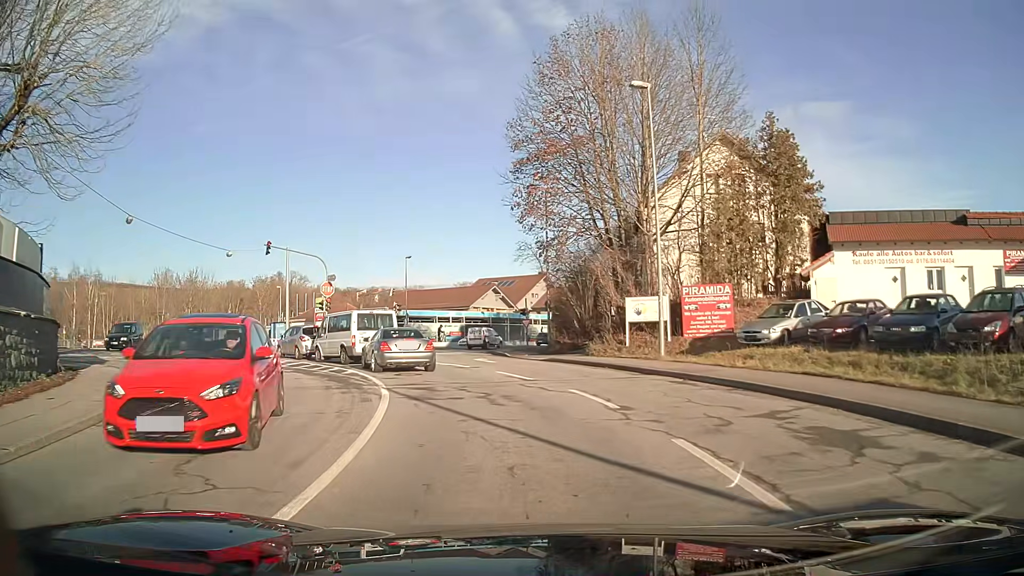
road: tertiary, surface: asphalt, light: Day
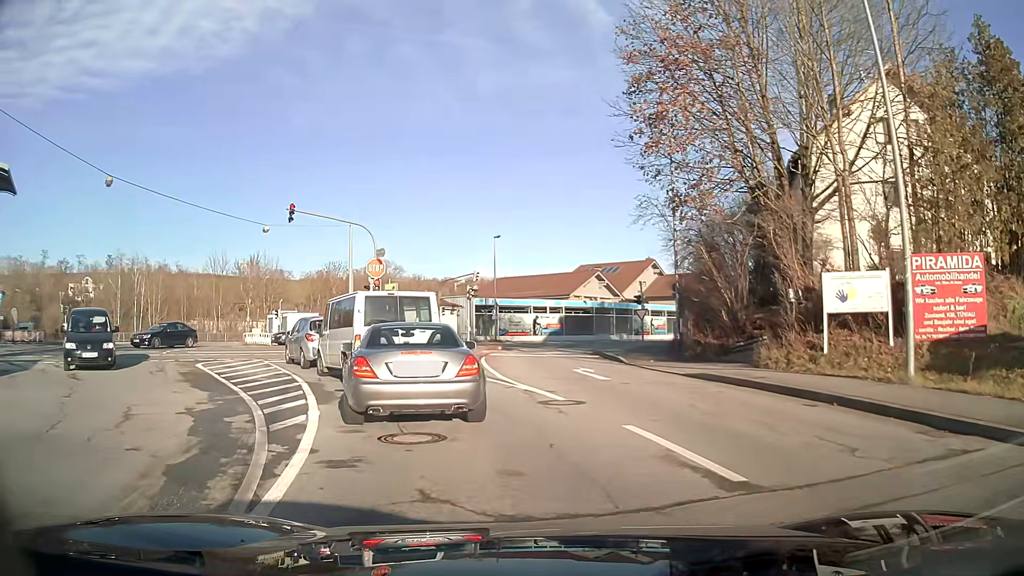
(-0.7, +10.6) m; -9°
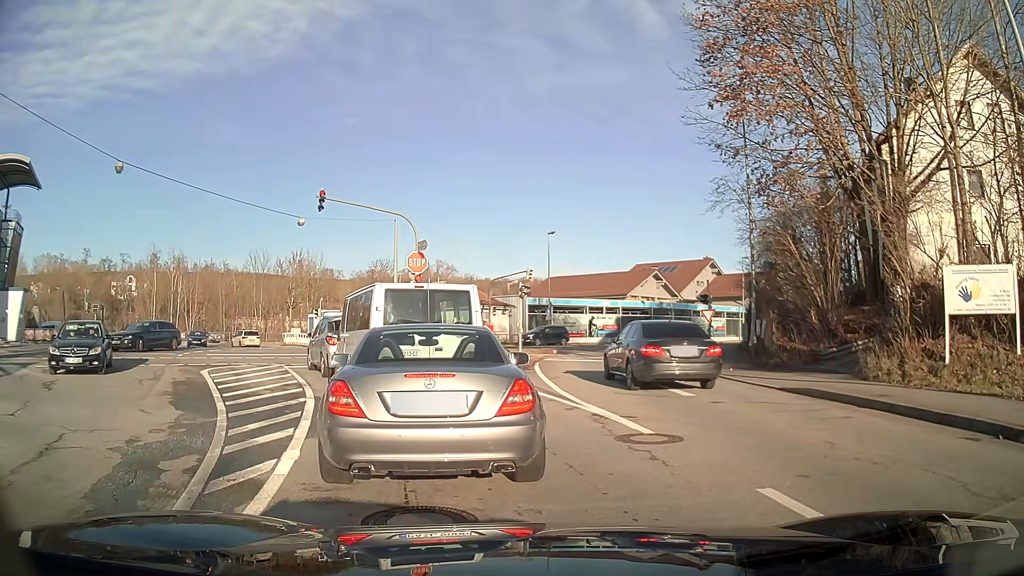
(-0.1, +3.0) m; -2°
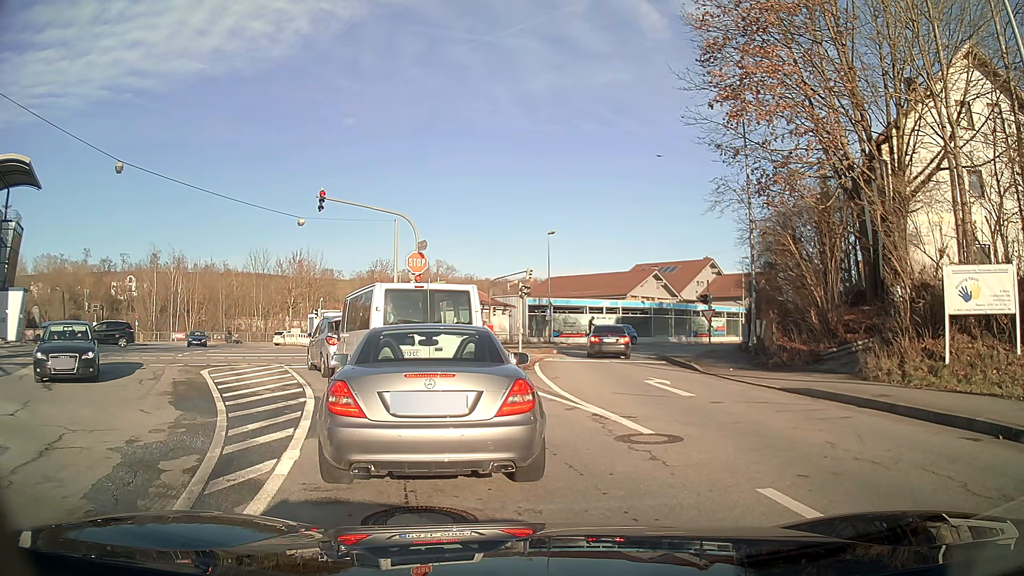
(0.0, 0.0) m; 0°
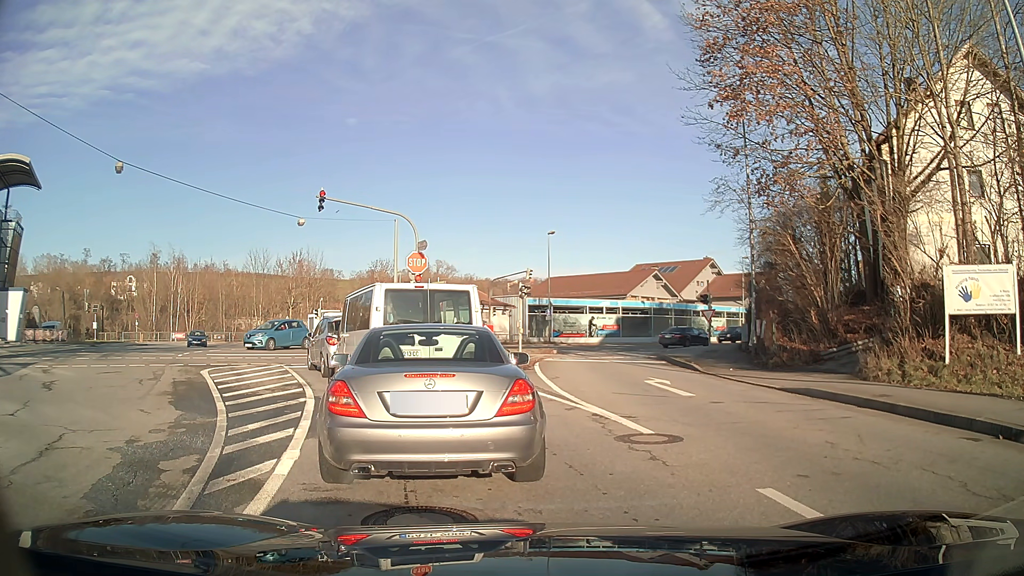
(0.0, 0.0) m; 0°
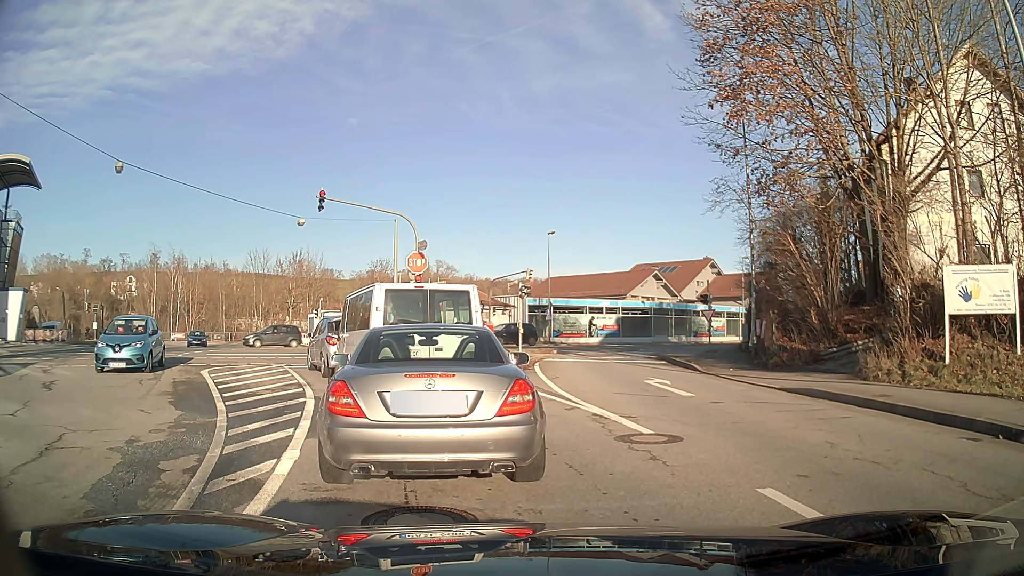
(0.0, 0.0) m; 0°
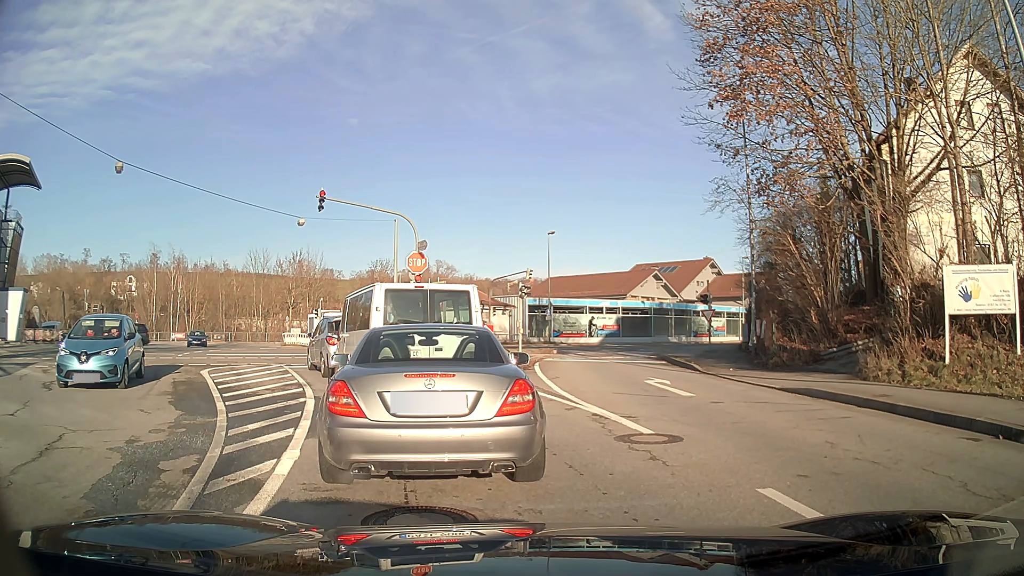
(0.0, 0.0) m; 0°
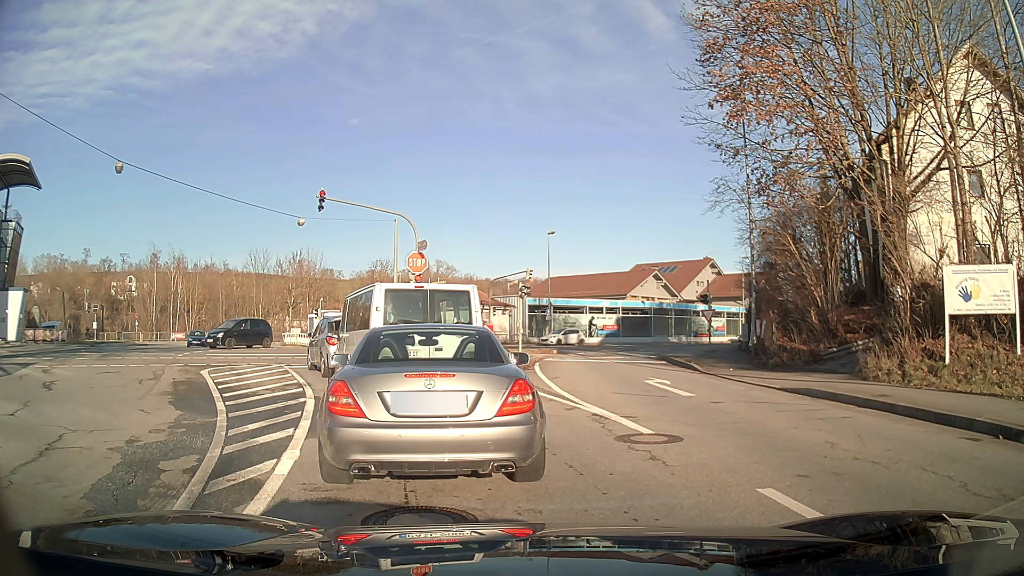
(0.0, 0.0) m; 0°
